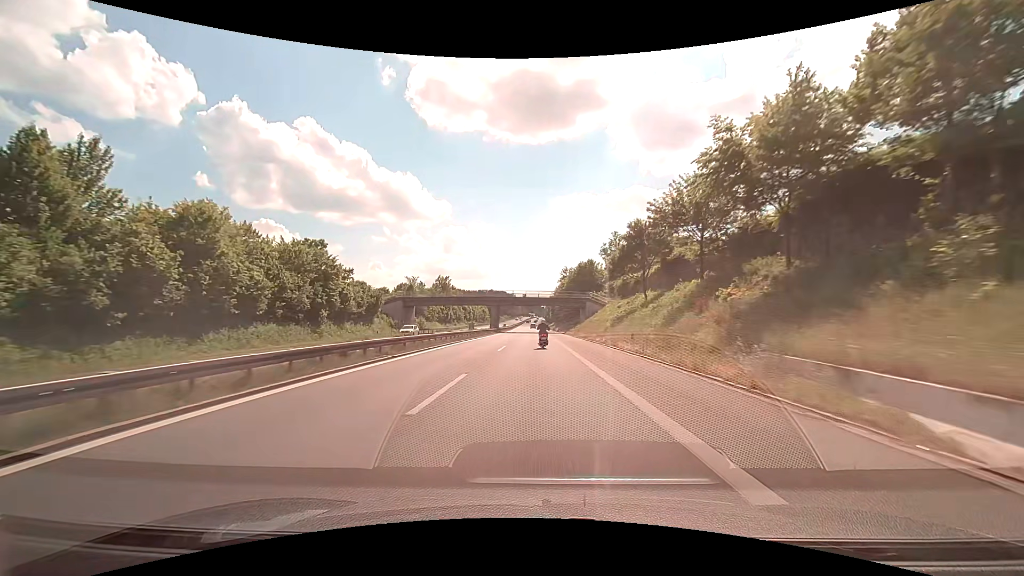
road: motorway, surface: asphalt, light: Day
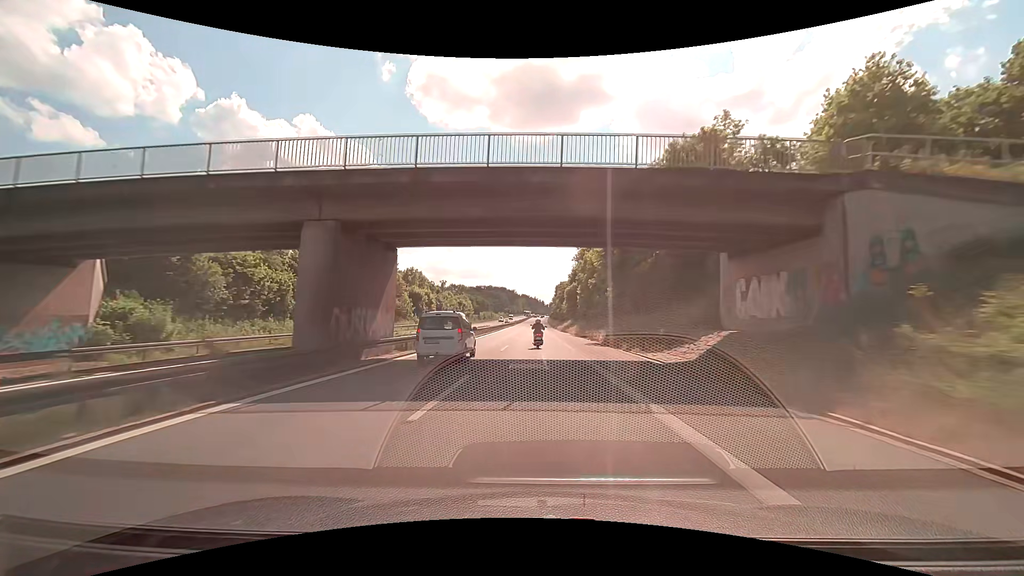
(-0.4, +72.5) m; -1°
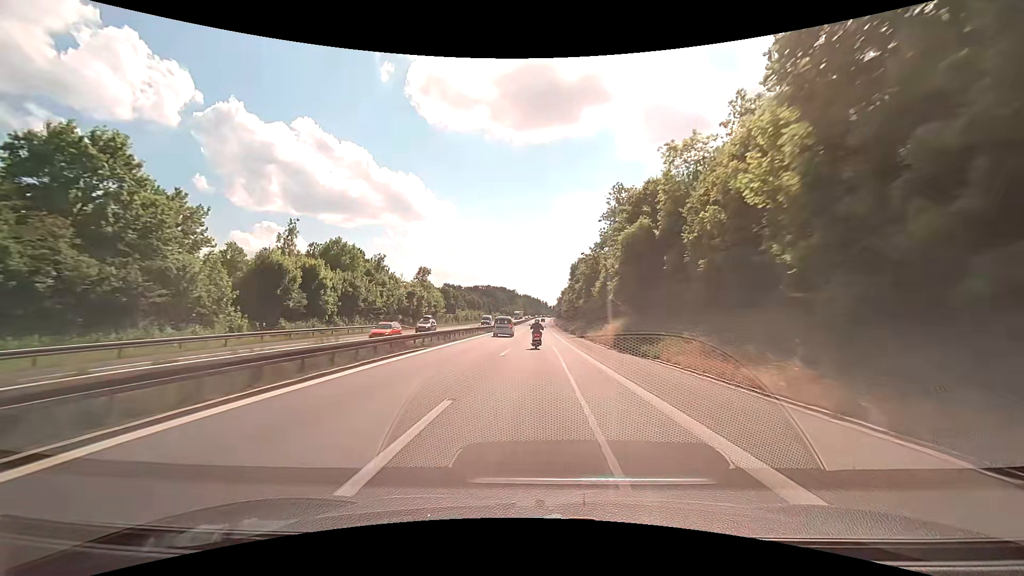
(+0.2, +58.0) m; 0°
(0, +10) (0, +20) (0, +30) (0, +40) (+1, +50) (+1, +60) (+1, +70) (+1, +80) (+1, +90) (+1, +100) m
